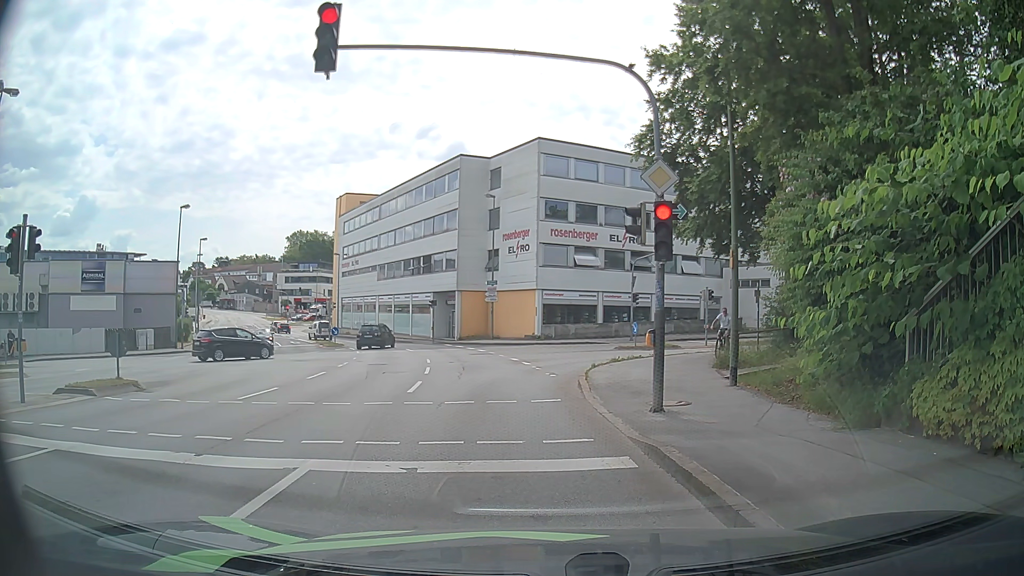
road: tertiary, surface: asphalt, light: Day
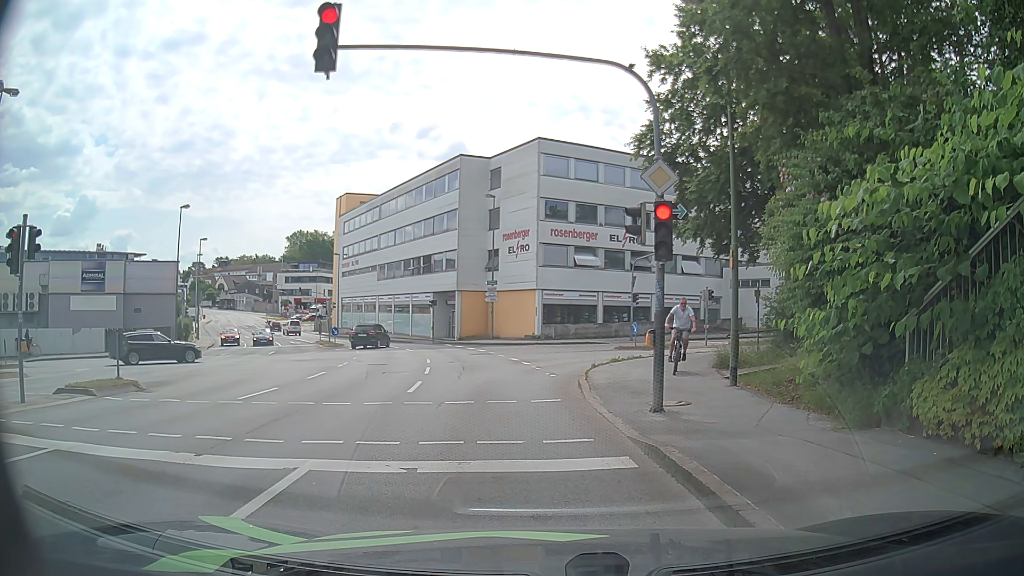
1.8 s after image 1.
(0.0, 0.0) m; 0°
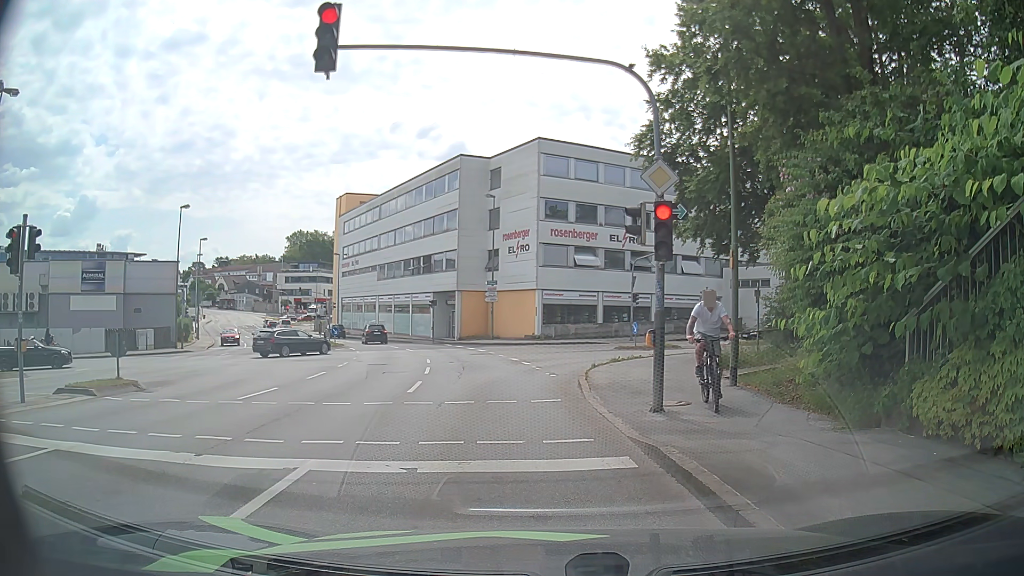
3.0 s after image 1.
(0.0, 0.0) m; 0°
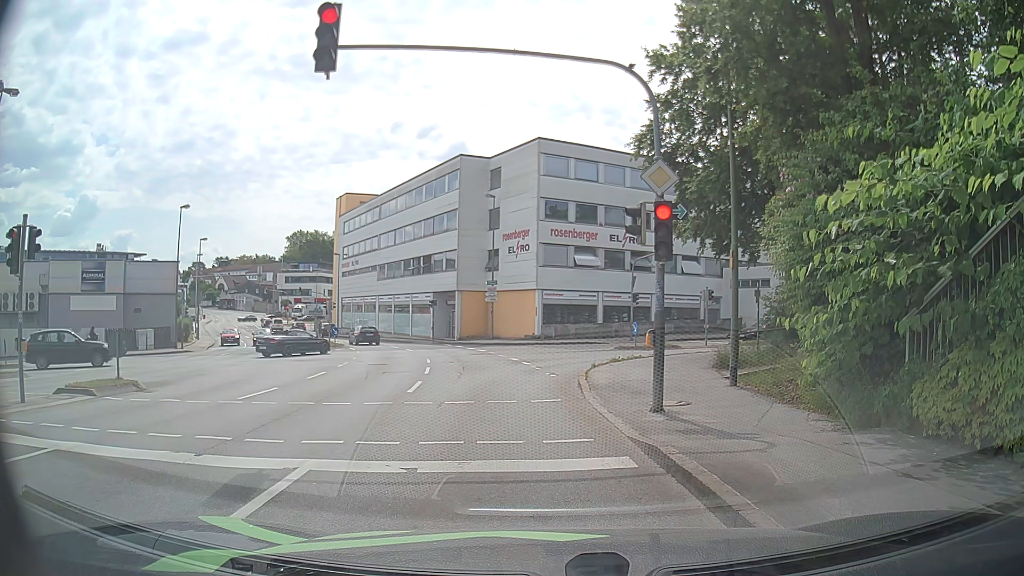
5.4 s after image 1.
(0.0, 0.0) m; 0°
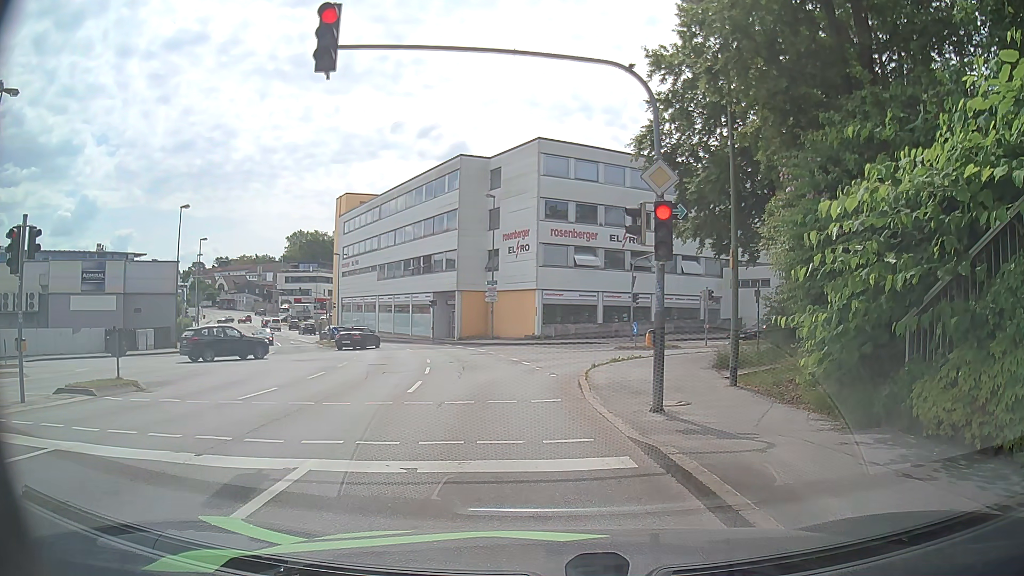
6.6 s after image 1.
(0.0, 0.0) m; 0°
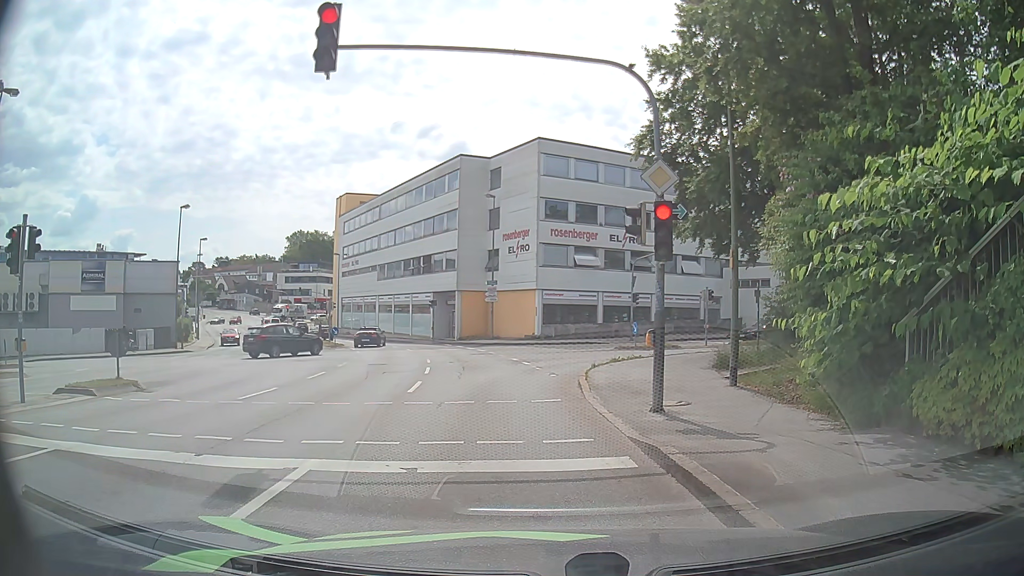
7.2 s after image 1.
(0.0, 0.0) m; 0°
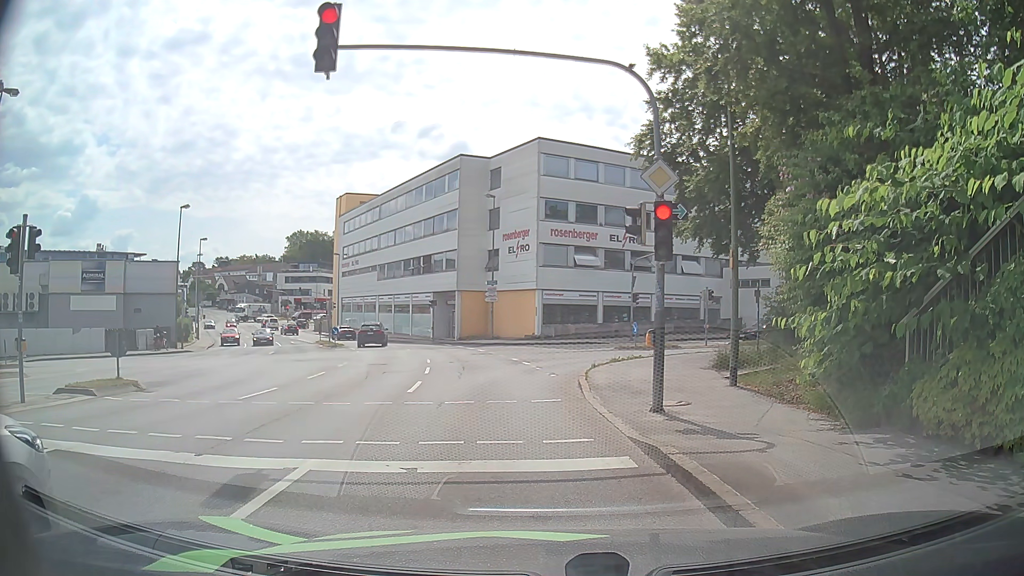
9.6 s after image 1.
(0.0, 0.0) m; 0°
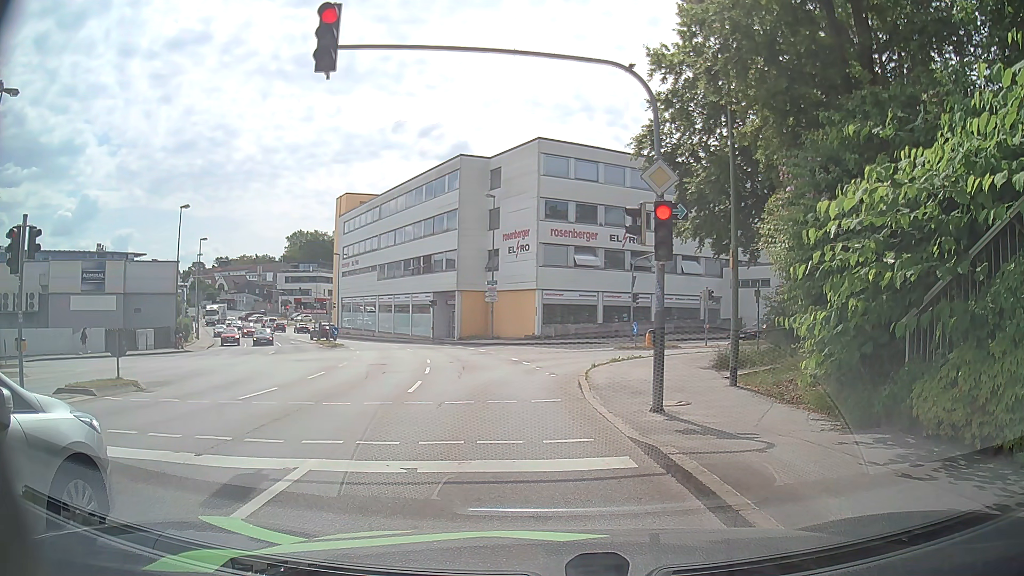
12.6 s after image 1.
(0.0, 0.0) m; 0°
(-1, +10) (-2, +20) (-3, +30) (-6, +39) (-10, +49) (-15, +57) (-20, +66) (-25, +74) (-31, +83) (-36, +91) m
